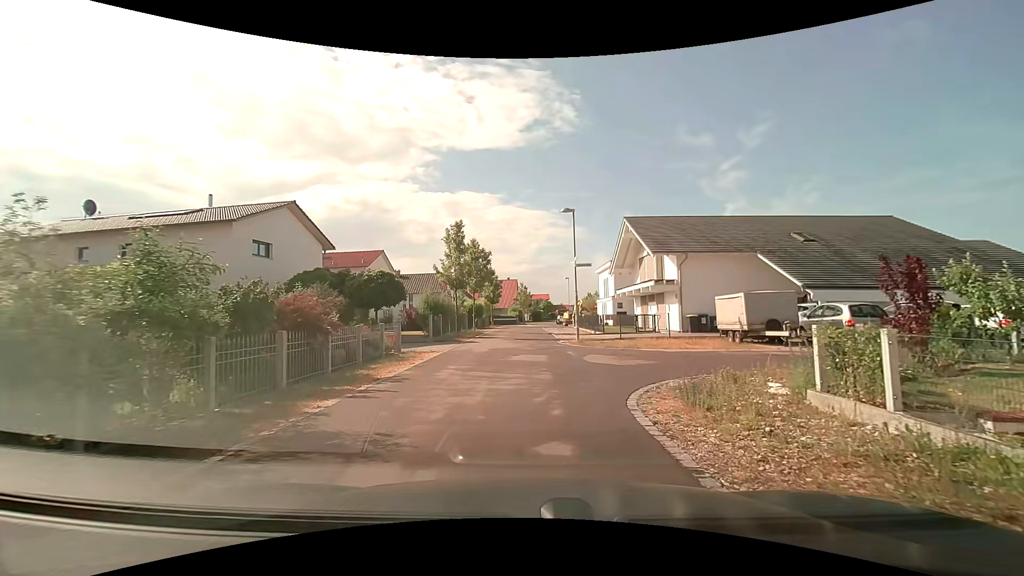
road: residential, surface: asphalt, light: Day
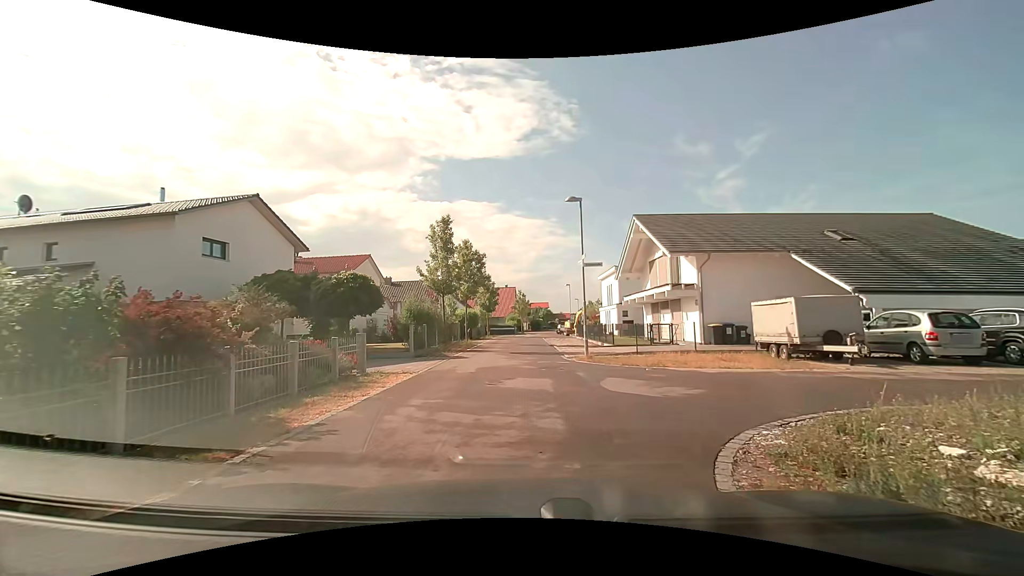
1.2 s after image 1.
(0.0, +3.6) m; +1°
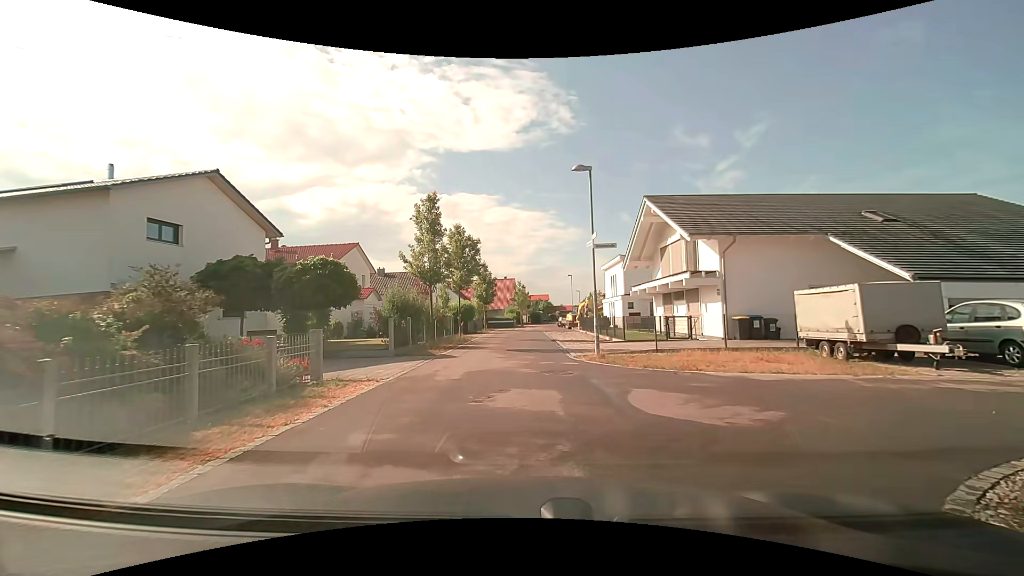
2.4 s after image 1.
(0.0, +3.0) m; 0°
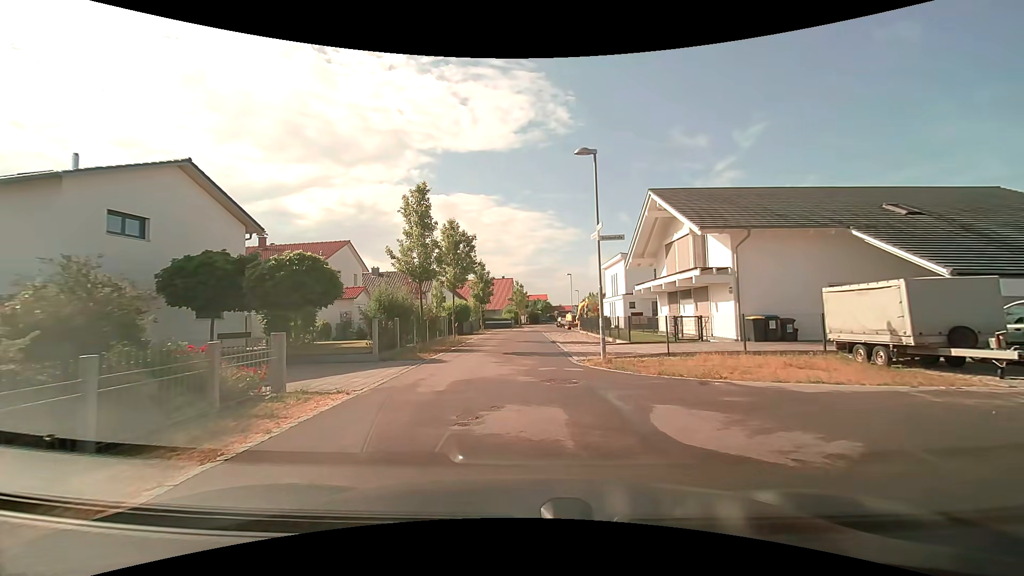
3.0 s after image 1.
(0.0, +1.6) m; 0°
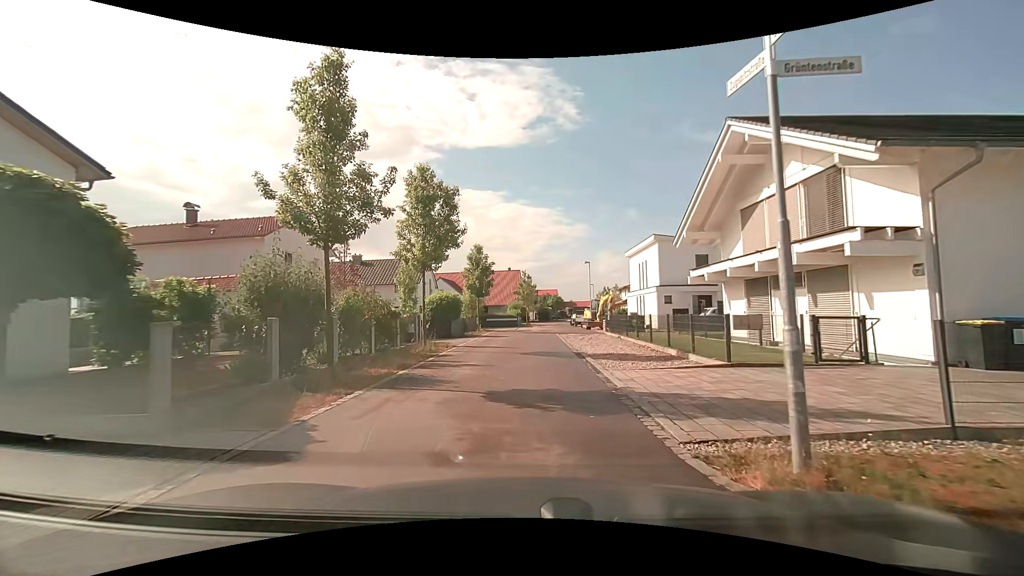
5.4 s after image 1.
(0.0, +9.7) m; 0°
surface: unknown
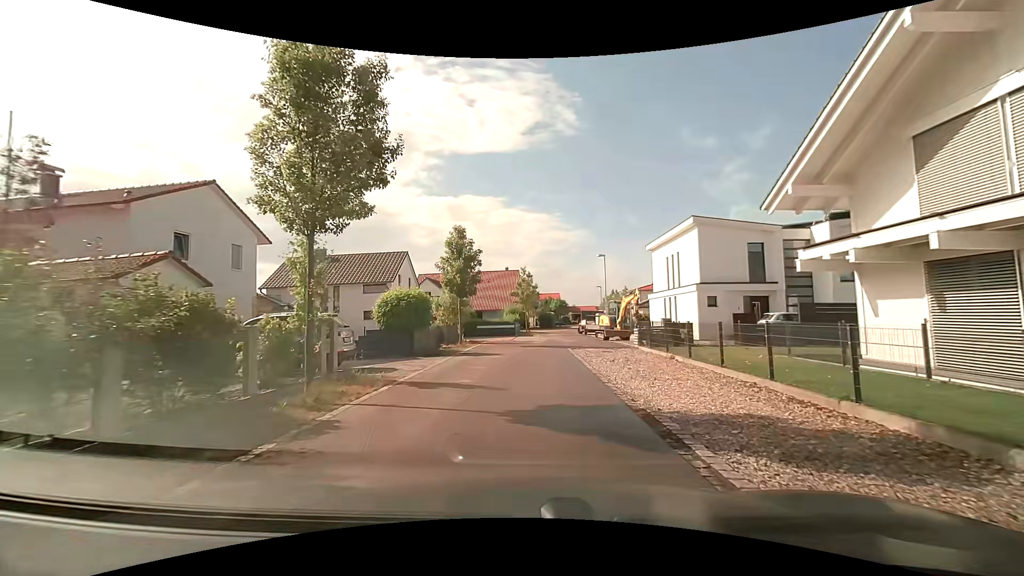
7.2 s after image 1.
(-0.1, +9.3) m; -1°
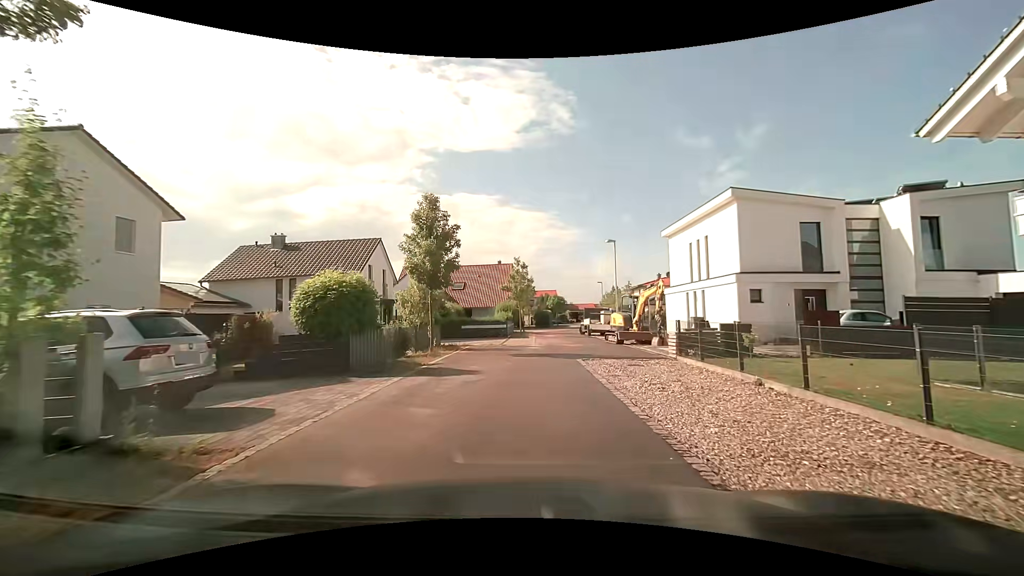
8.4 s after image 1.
(0.0, +6.4) m; 0°
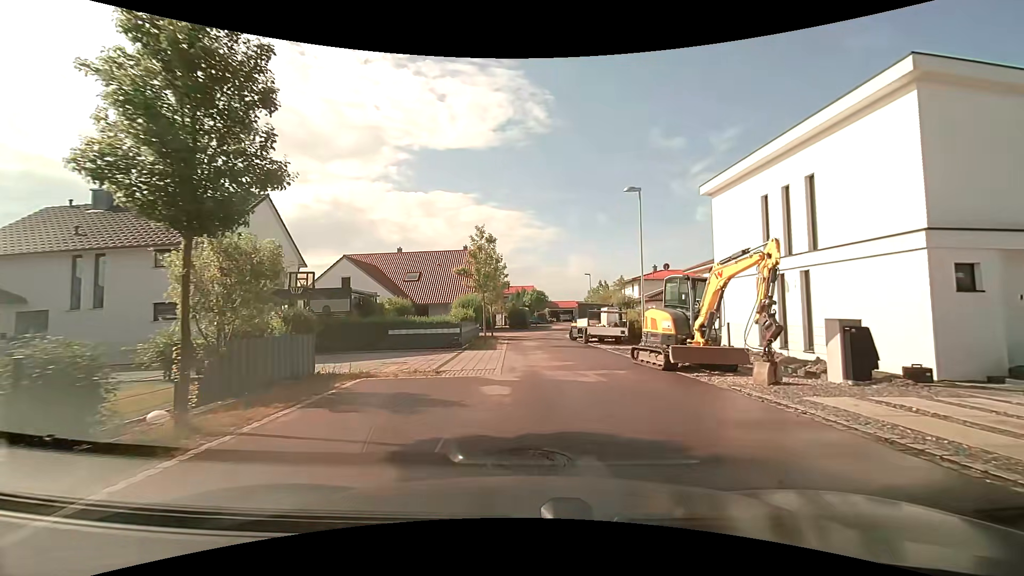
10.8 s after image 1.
(+0.4, +12.6) m; +4°
